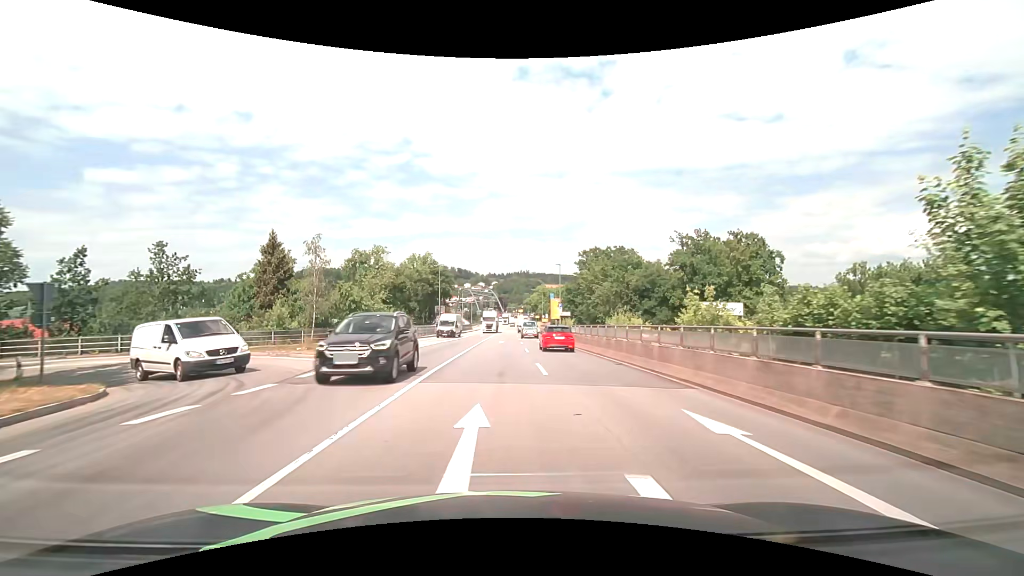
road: primary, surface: asphalt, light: Day
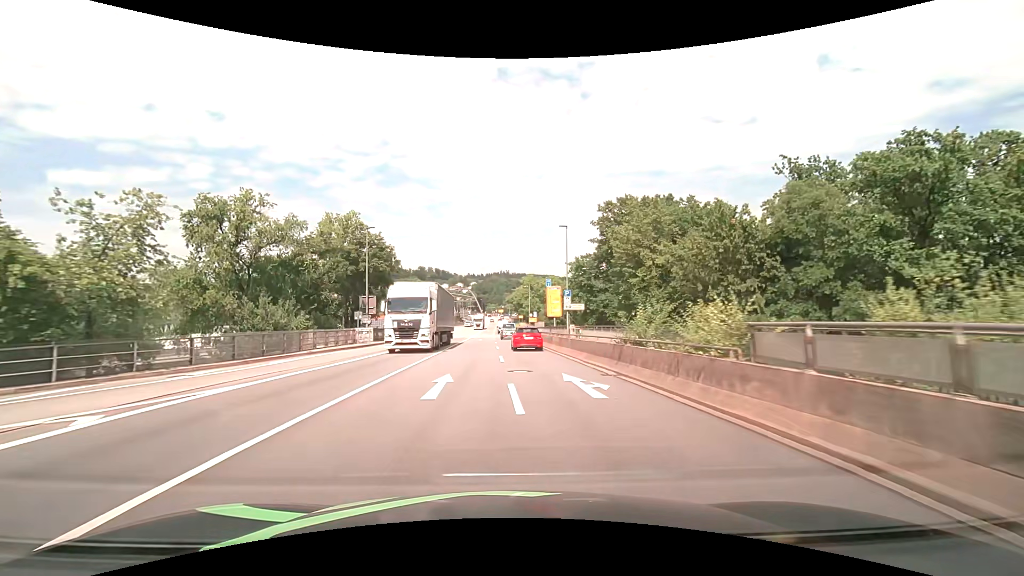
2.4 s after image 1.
(+0.6, +30.0) m; +2°
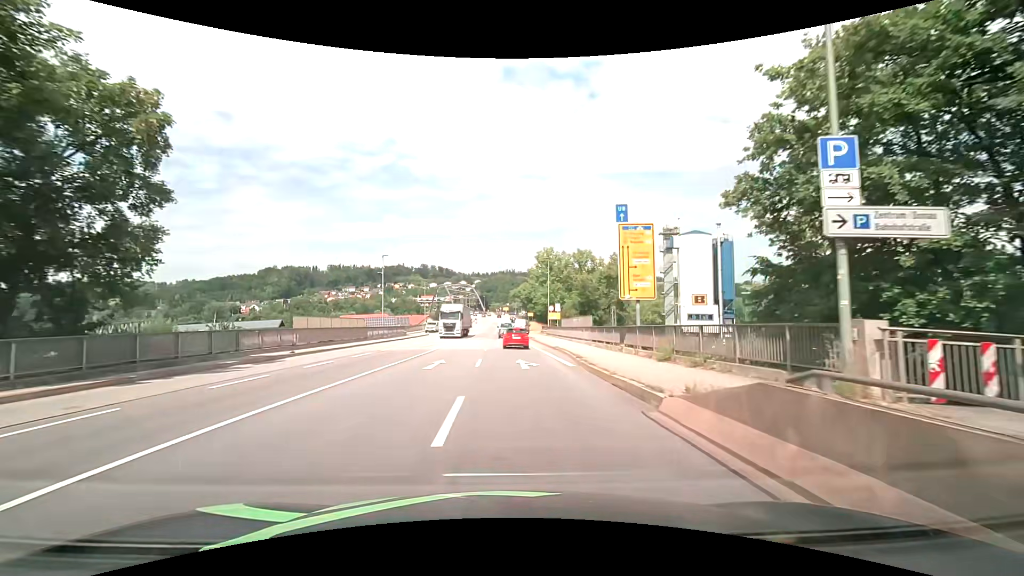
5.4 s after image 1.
(-0.1, +37.7) m; 0°
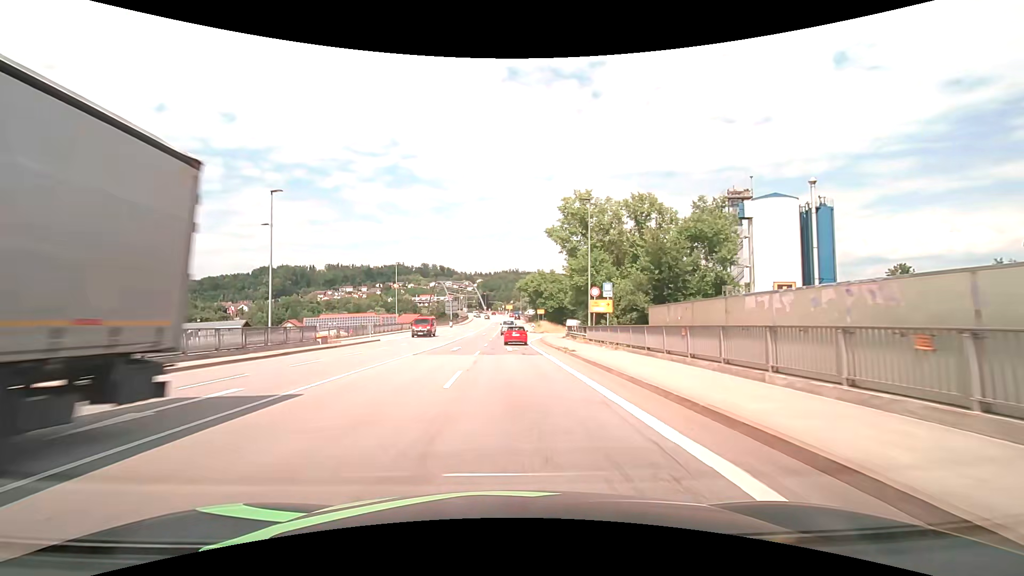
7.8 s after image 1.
(-0.2, +30.4) m; -1°
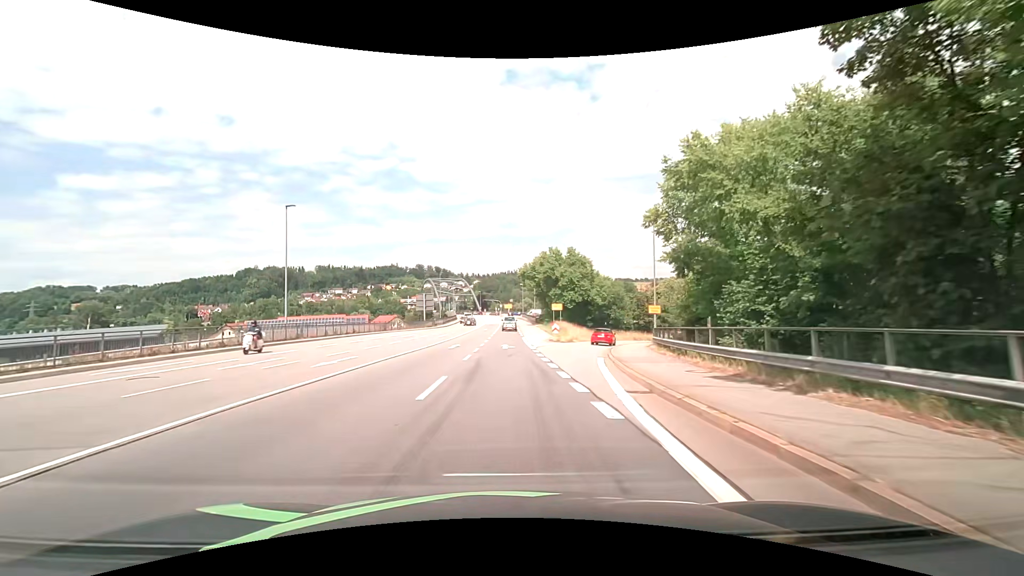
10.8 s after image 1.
(0.0, +37.9) m; 0°
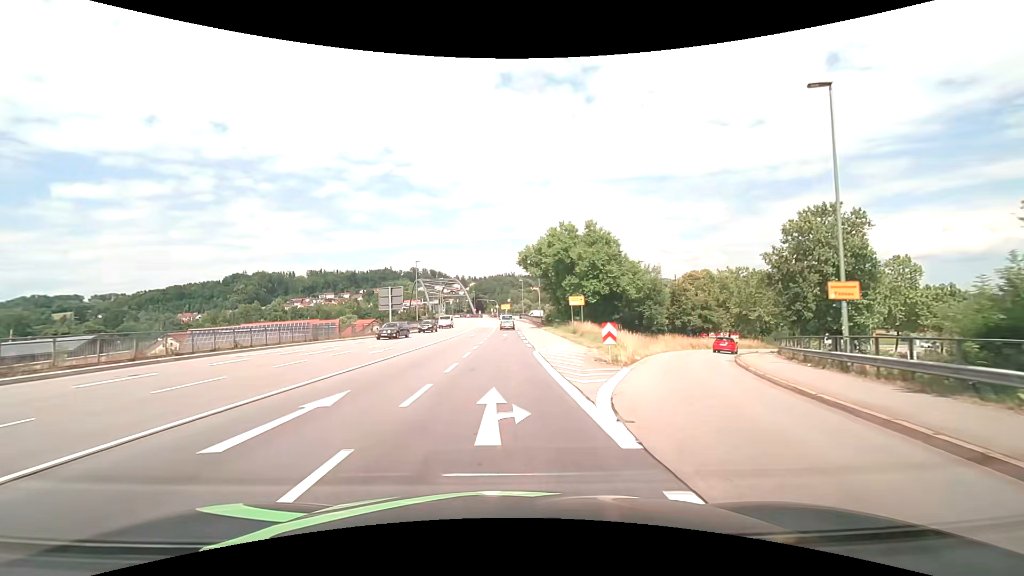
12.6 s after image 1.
(+0.1, +22.7) m; 0°
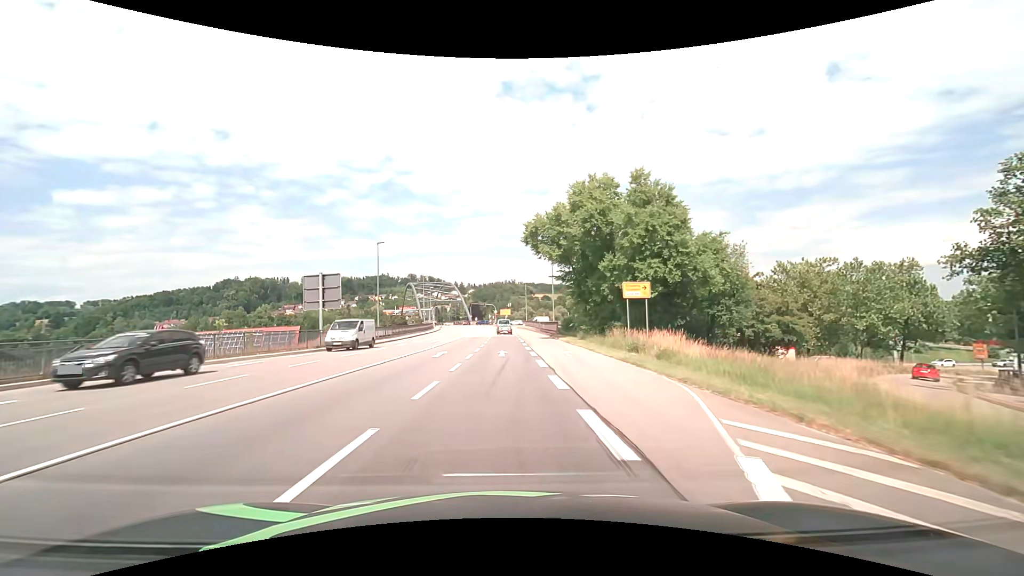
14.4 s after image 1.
(+0.1, +22.7) m; 0°
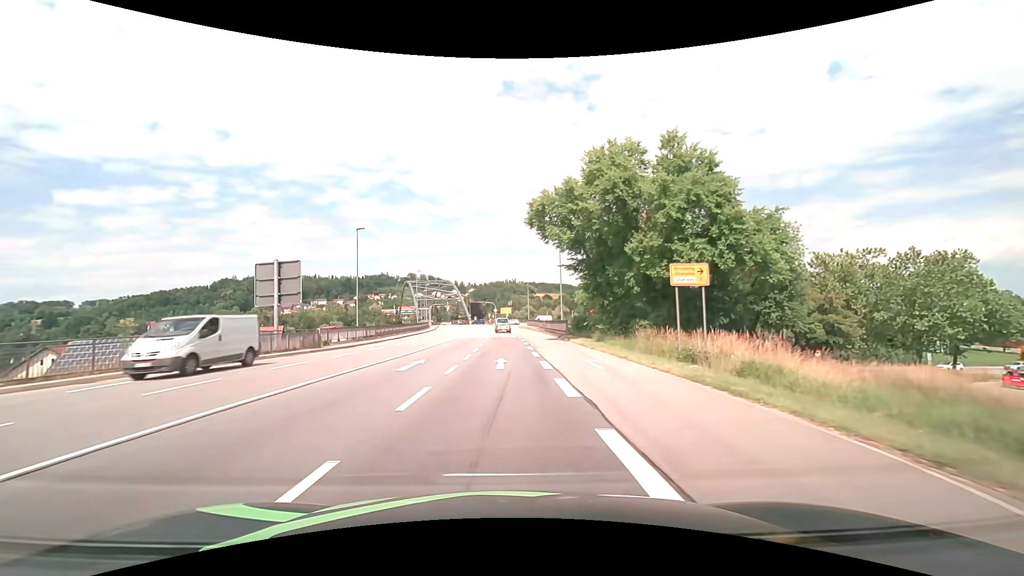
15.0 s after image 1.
(0.0, +7.6) m; 0°
(0, +10) (0, +20) (0, +30) (0, +40) (-1, +50) (-1, +60) (-1, +70) (-2, +80) (-3, +90) (-3, +100) m
